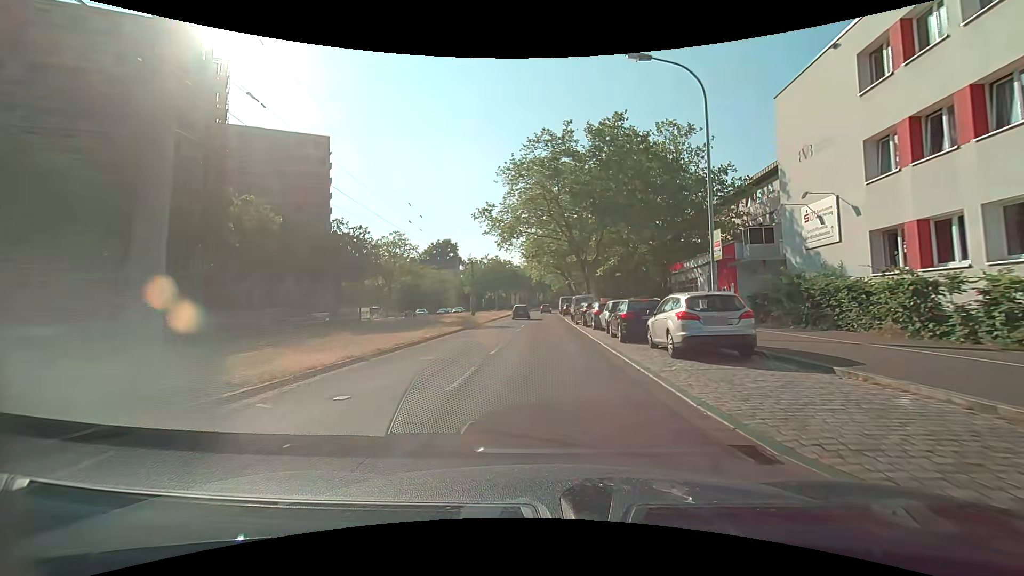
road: tertiary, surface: asphalt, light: Day
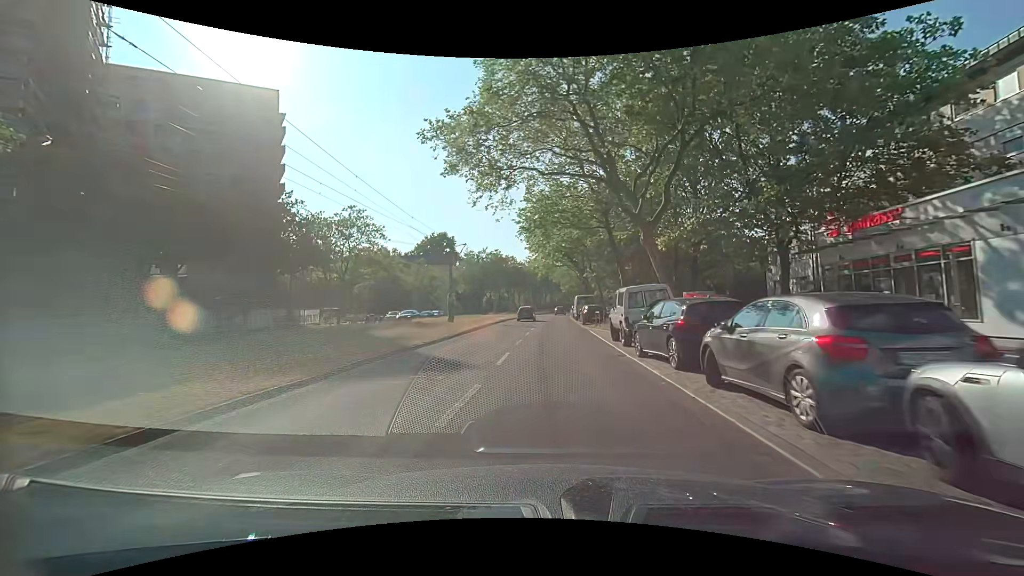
(-0.5, +20.1) m; -1°
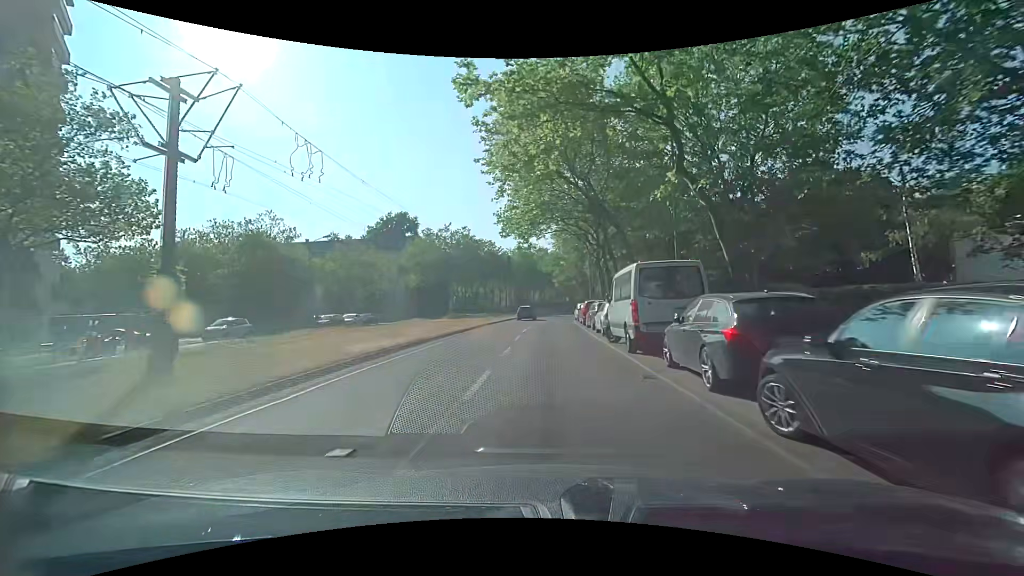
(+0.3, +34.2) m; +1°
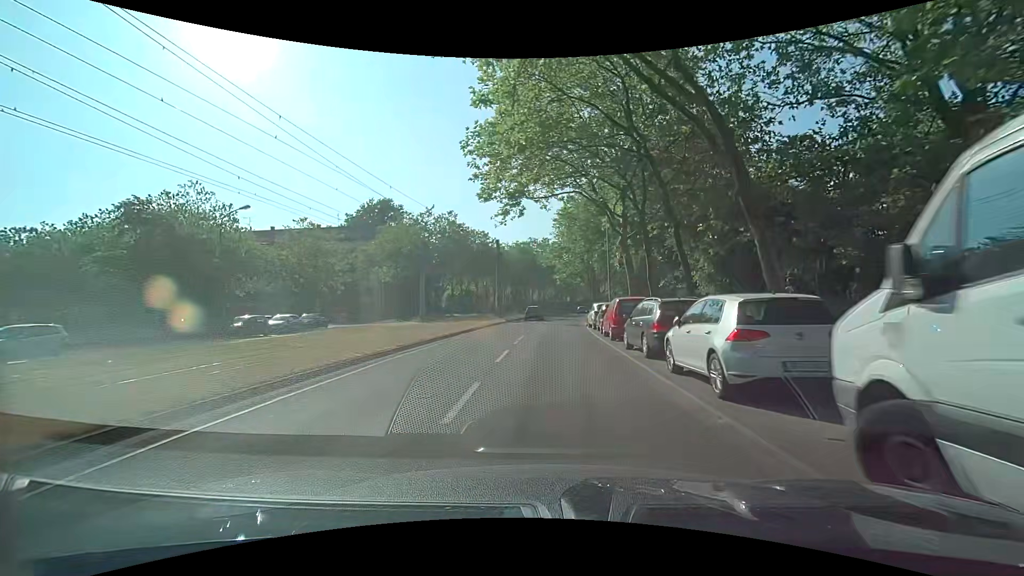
(-0.1, +13.9) m; 0°
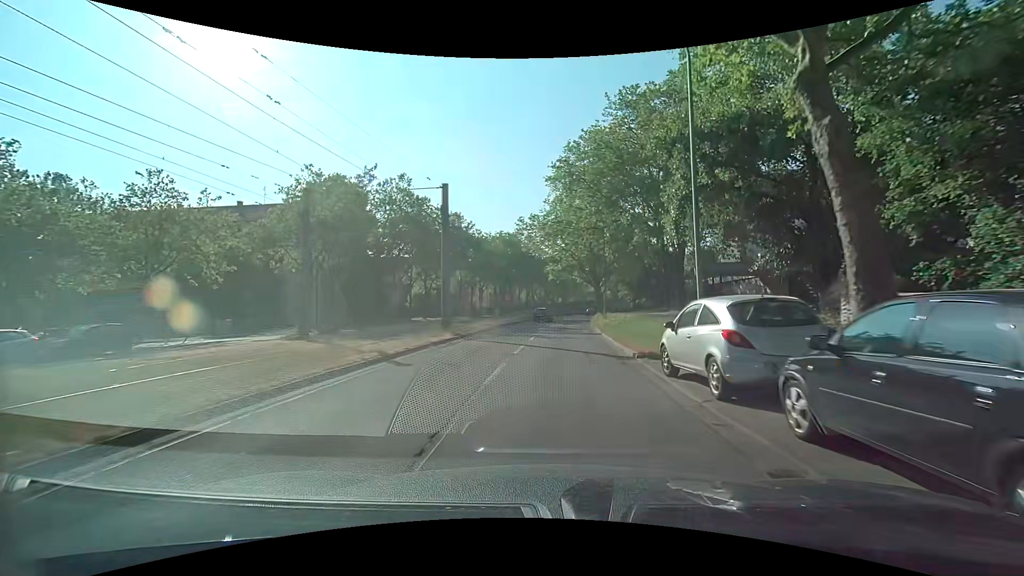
(+0.1, +21.1) m; +1°
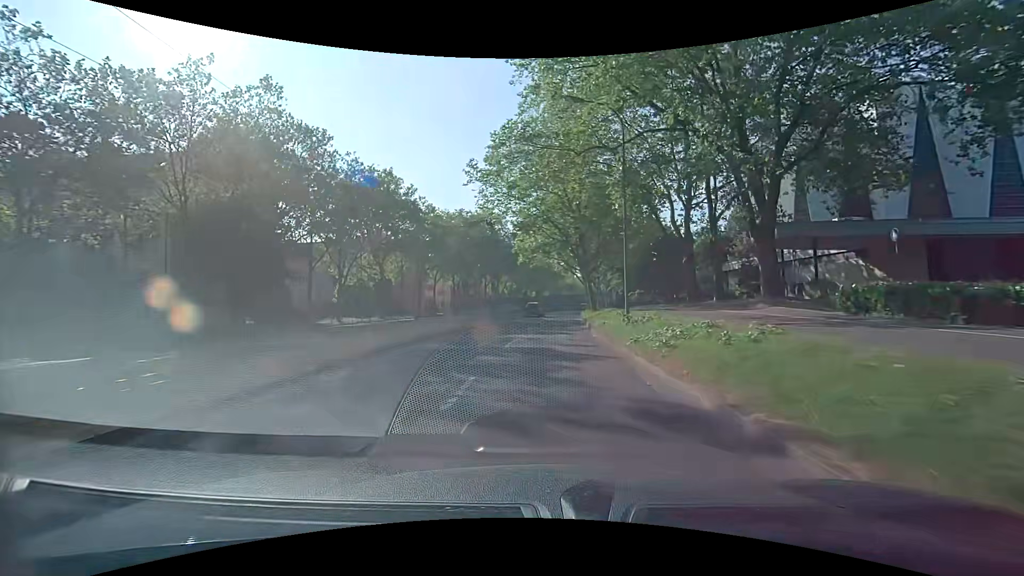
(+0.7, +21.2) m; +3°
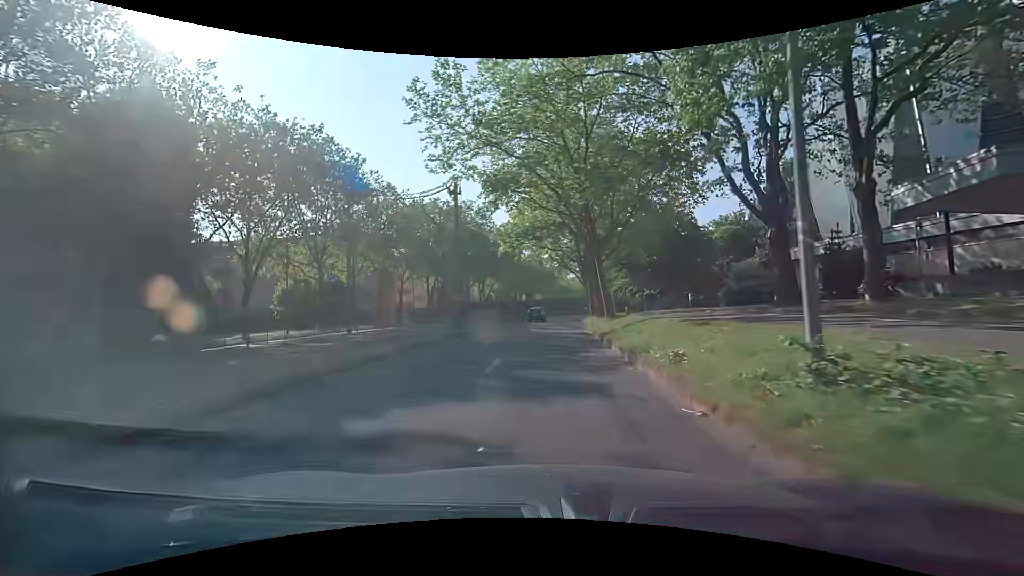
(0.0, +14.0) m; 0°
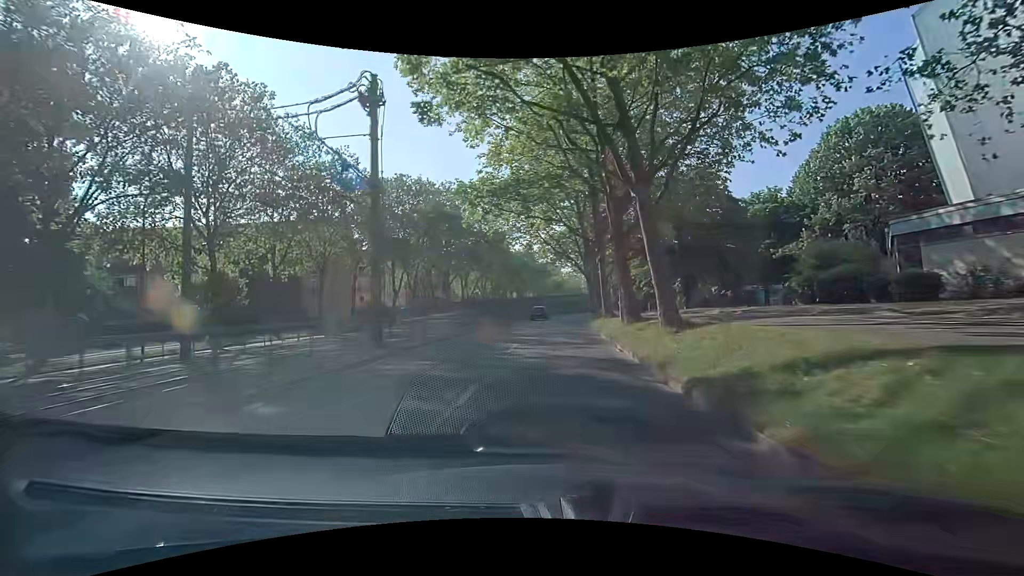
(+0.1, +13.7) m; +1°
(0, +10) (0, +20) (+1, +30) (+2, +40) (+2, +50) (+3, +60) (+4, +70) (+6, +80) (+7, +90) (+9, +99) m
